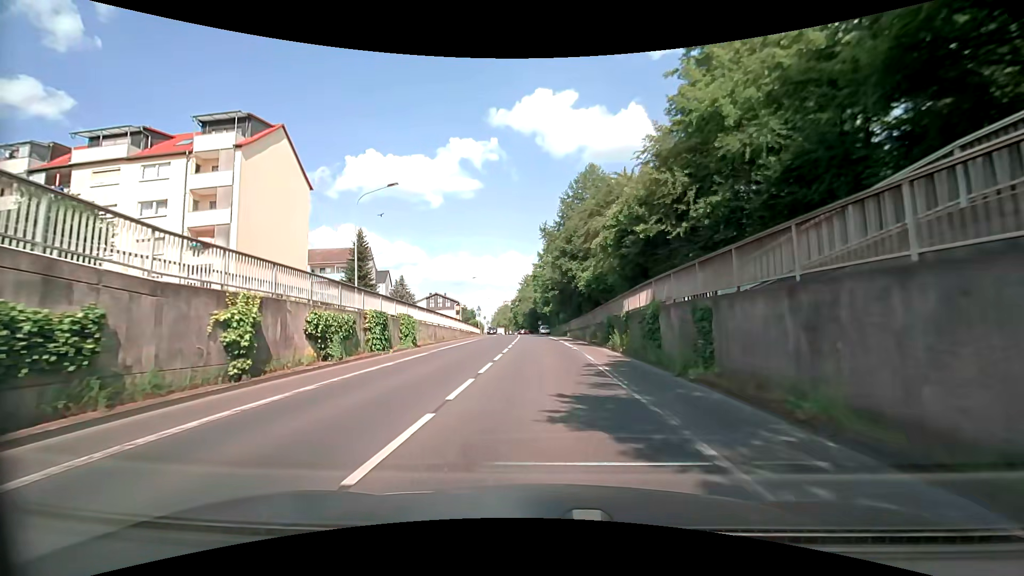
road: secondary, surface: asphalt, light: Day
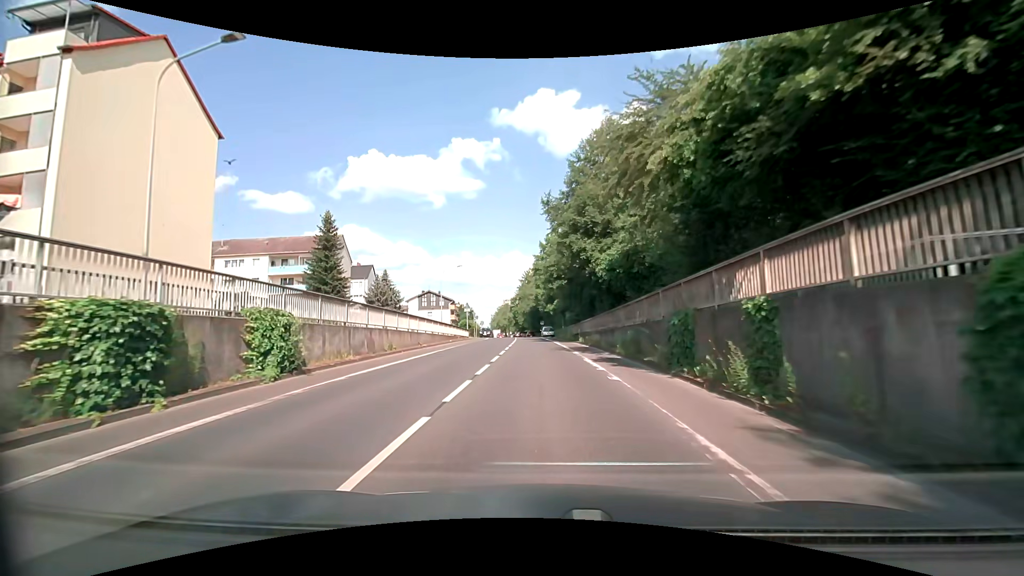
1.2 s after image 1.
(-0.2, +13.7) m; -1°
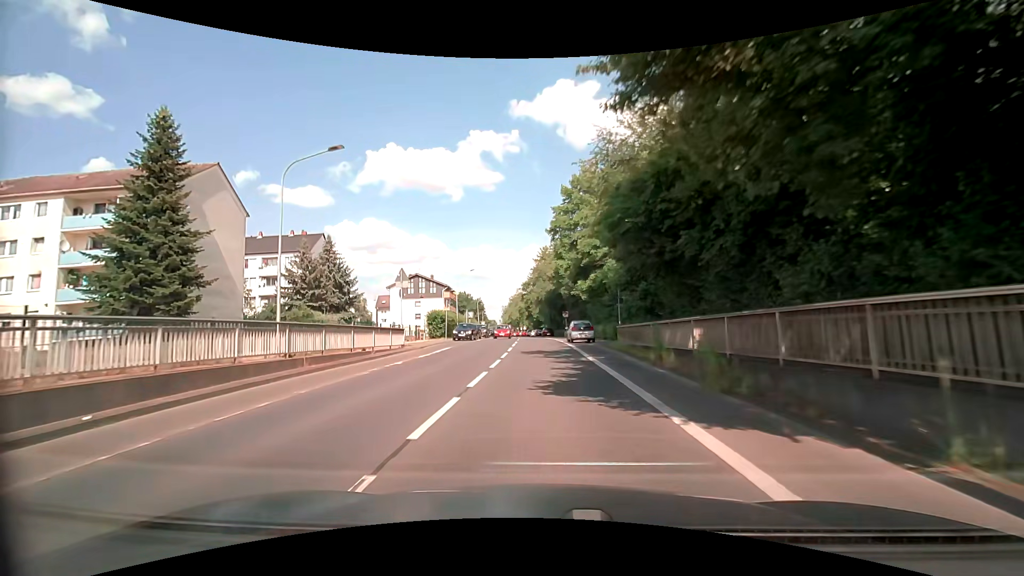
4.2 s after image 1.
(-0.5, +34.4) m; -2°
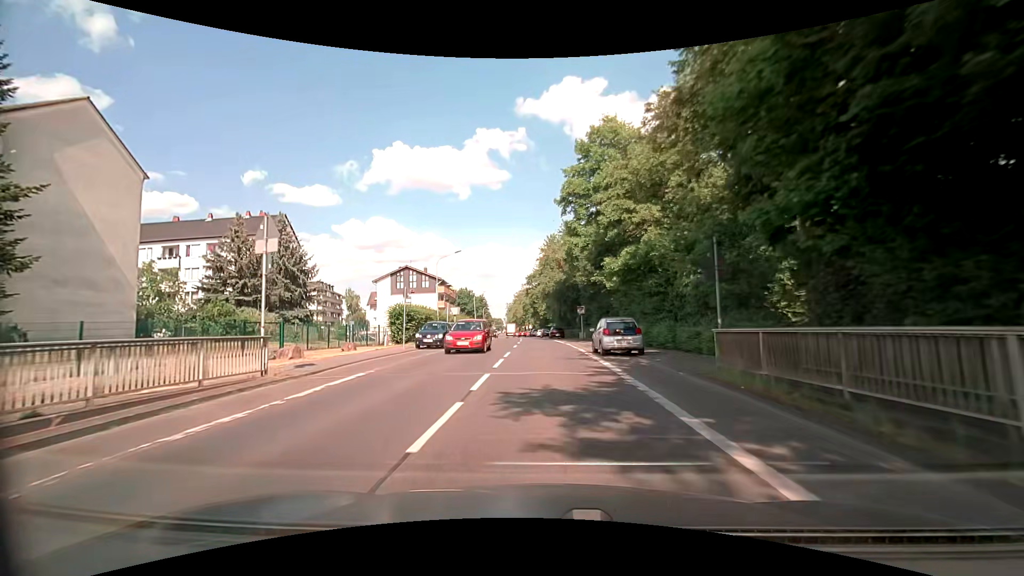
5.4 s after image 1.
(-0.2, +14.1) m; -1°
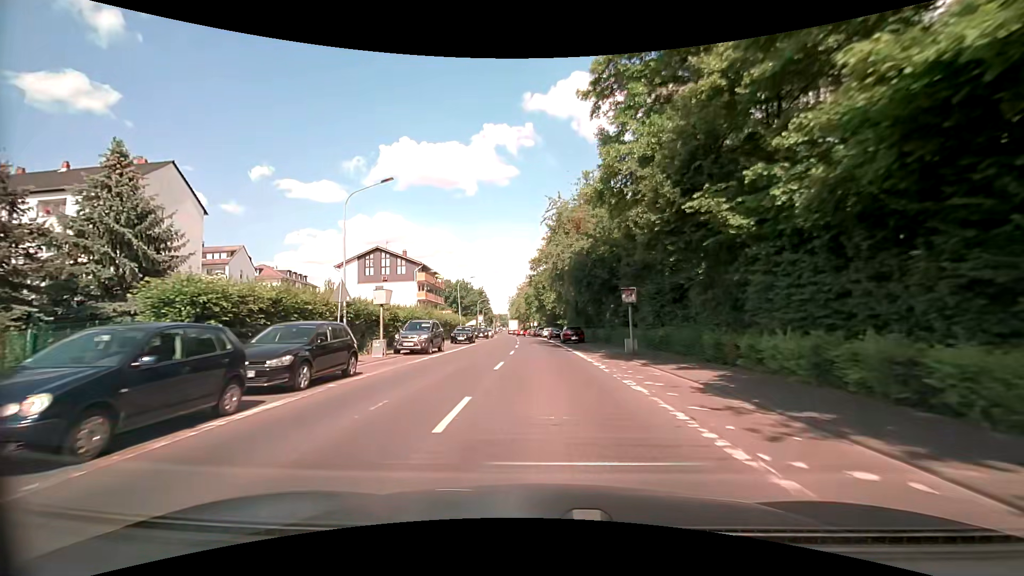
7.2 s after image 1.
(-0.1, +21.8) m; -1°
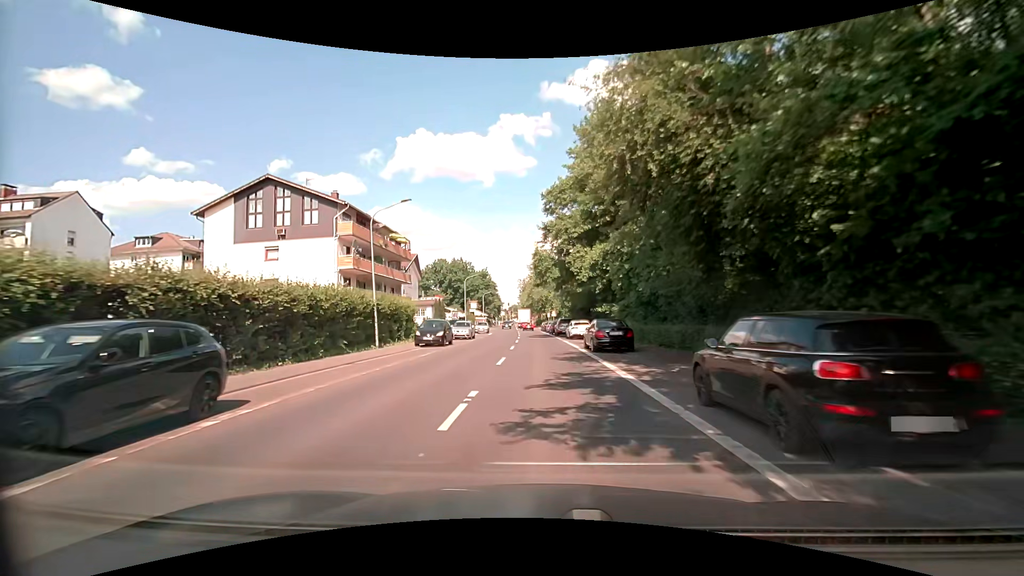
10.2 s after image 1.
(-0.6, +36.2) m; -2°
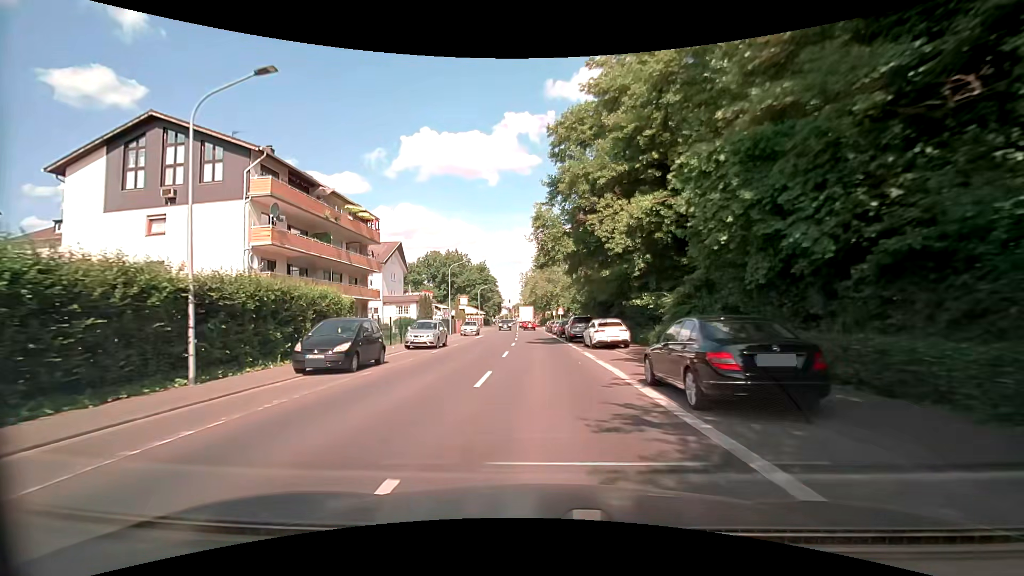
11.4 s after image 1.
(-0.1, +13.9) m; -1°
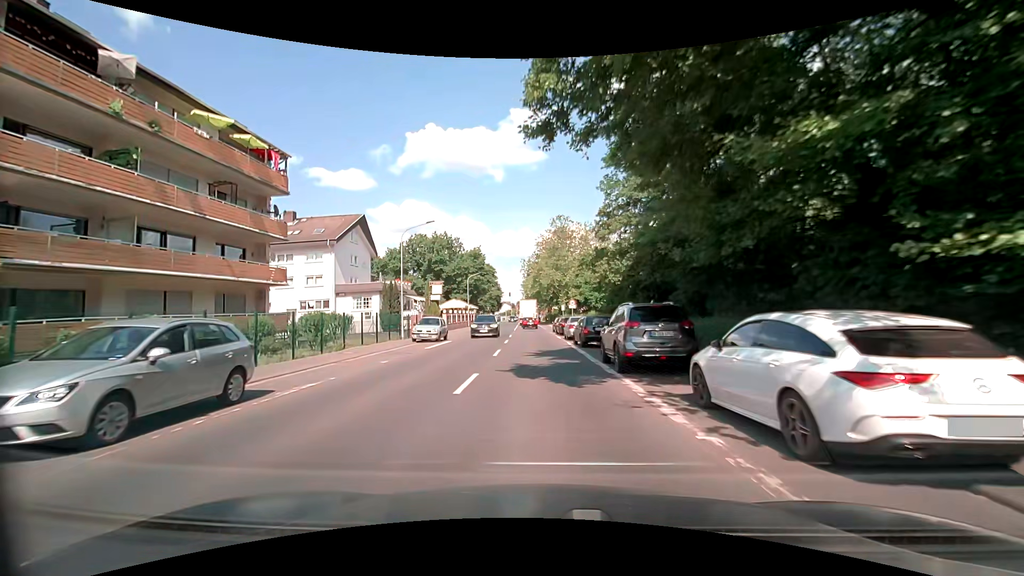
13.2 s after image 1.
(-0.2, +19.2) m; -1°
